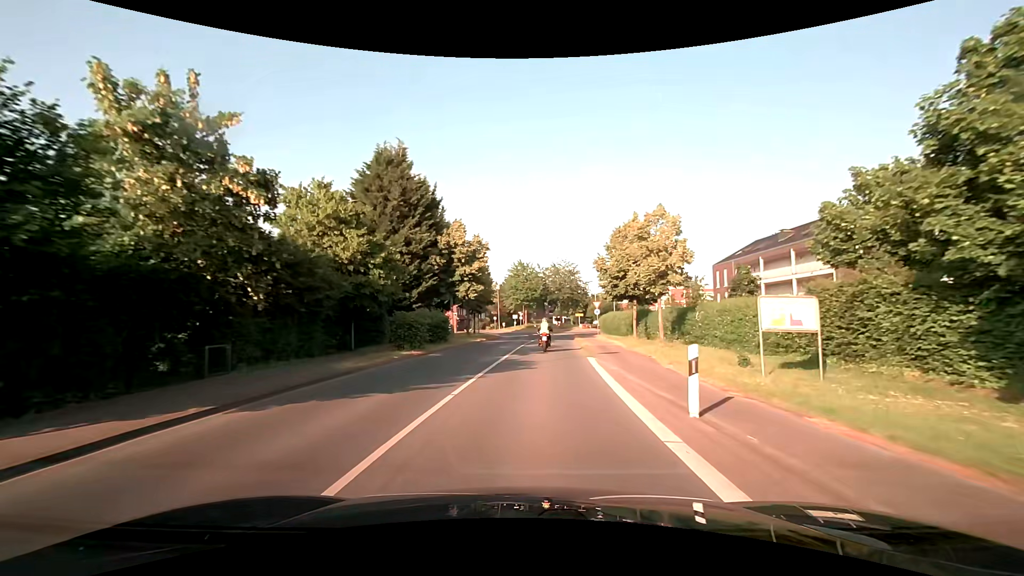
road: secondary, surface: asphalt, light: Day
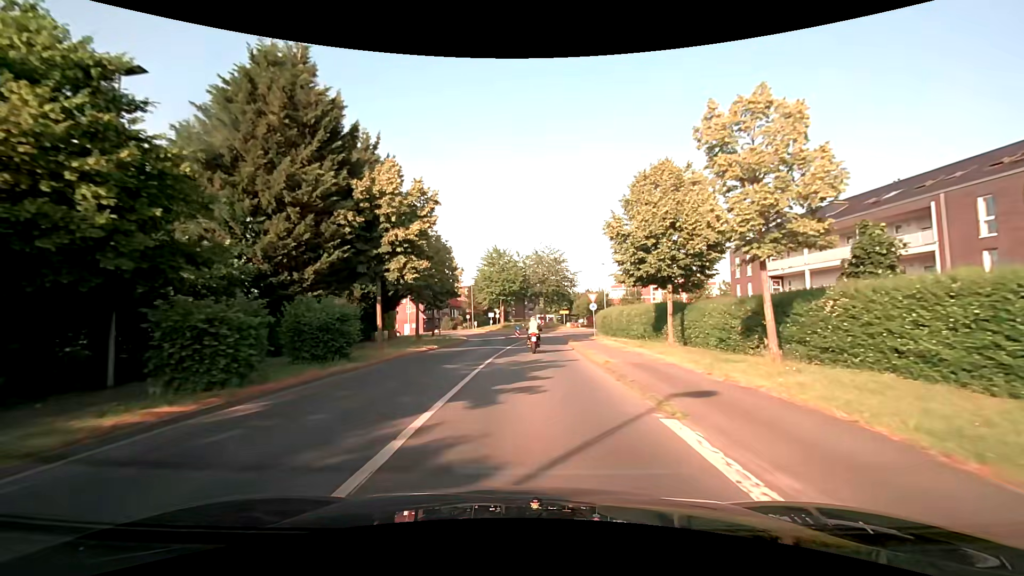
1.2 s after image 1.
(+0.2, +13.4) m; +2°
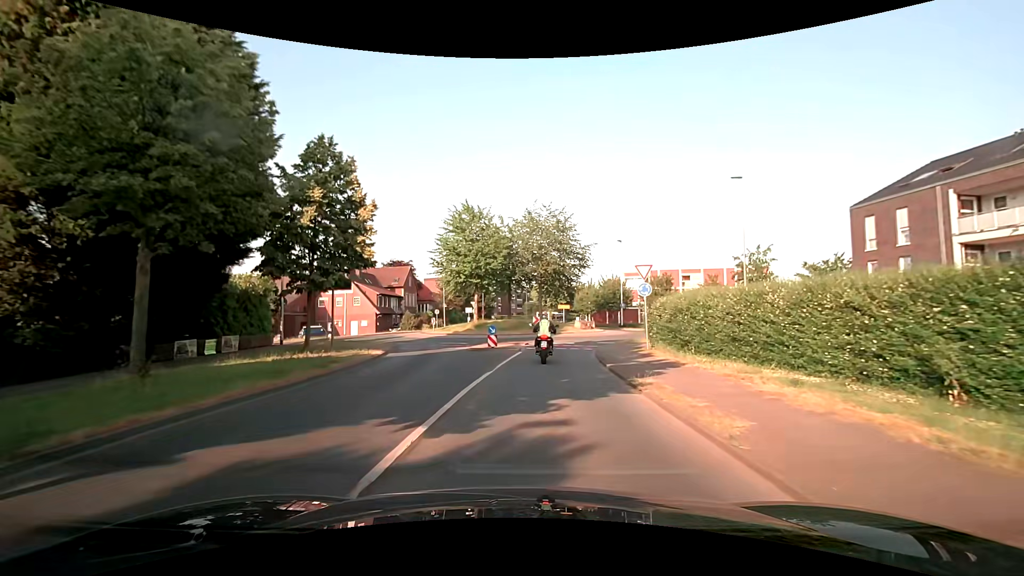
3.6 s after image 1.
(+0.3, +22.5) m; +2°
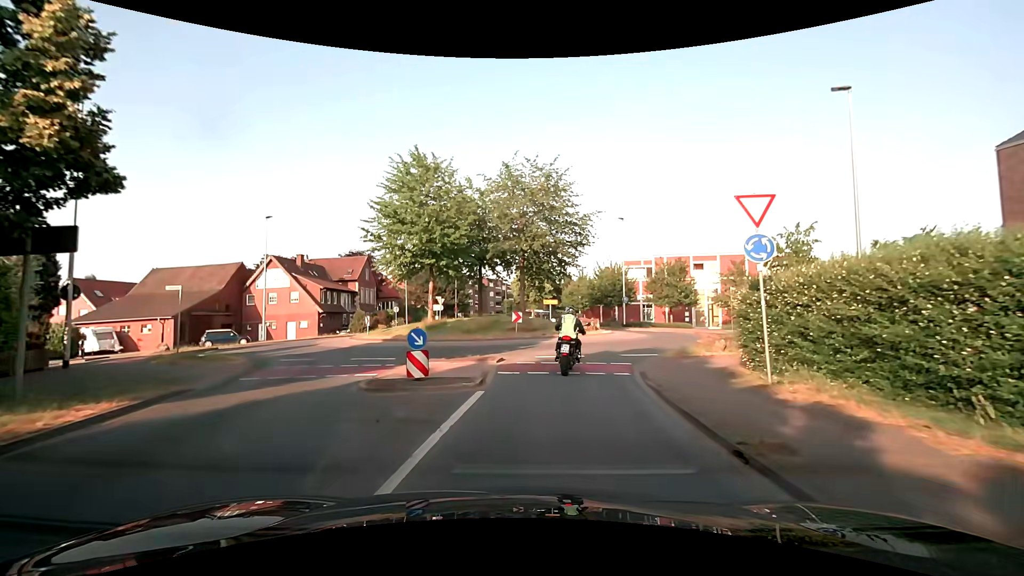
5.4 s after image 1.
(+0.2, +12.4) m; +2°
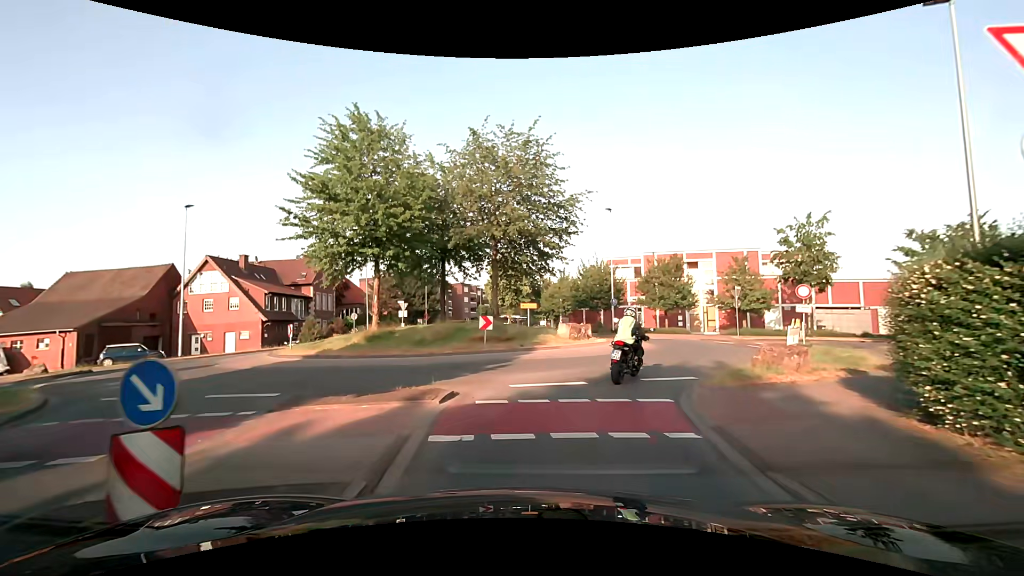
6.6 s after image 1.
(+0.2, +6.3) m; +3°
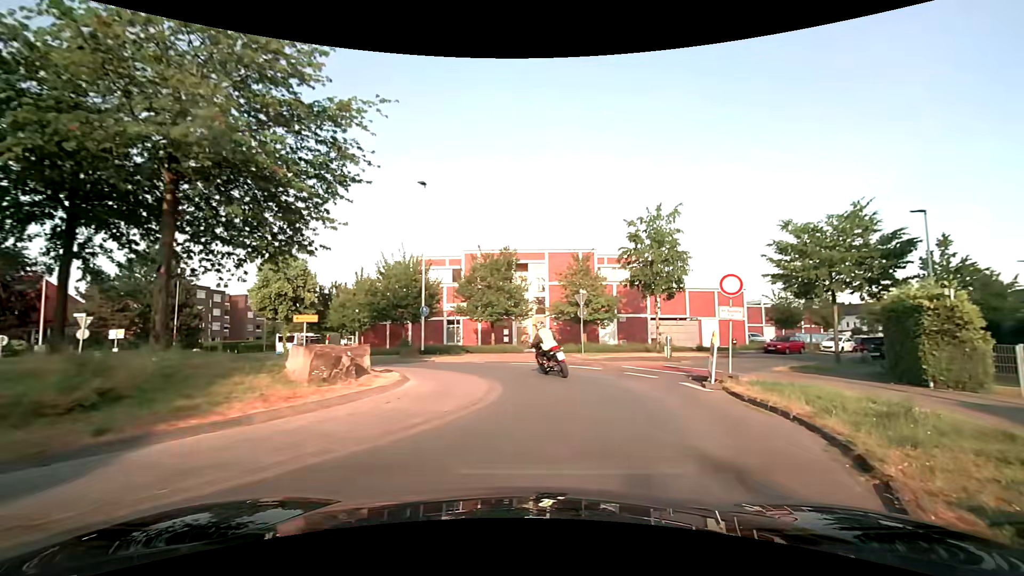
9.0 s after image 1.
(+1.6, +11.9) m; +22°
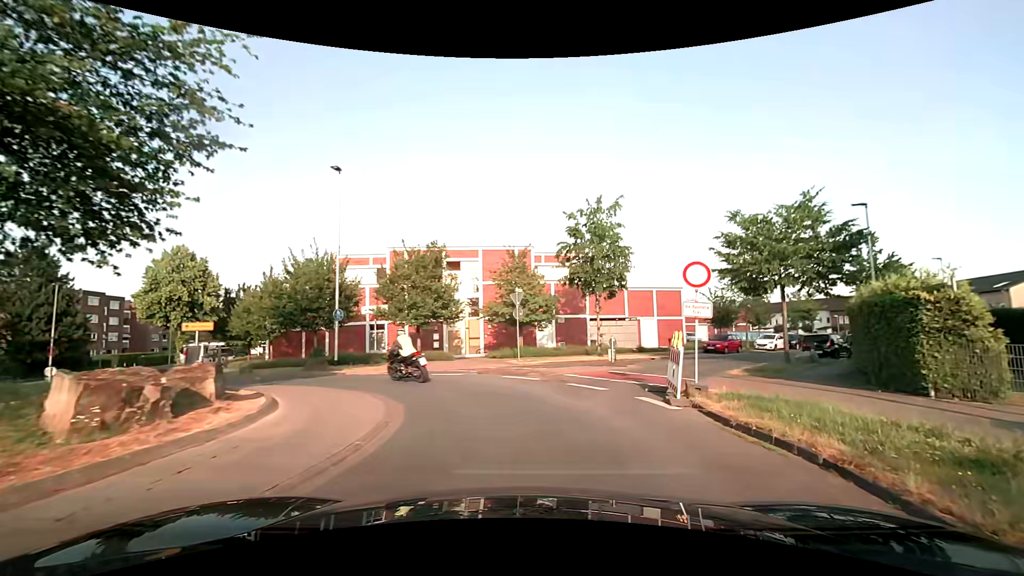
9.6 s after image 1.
(+0.1, +3.1) m; +6°
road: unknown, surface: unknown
